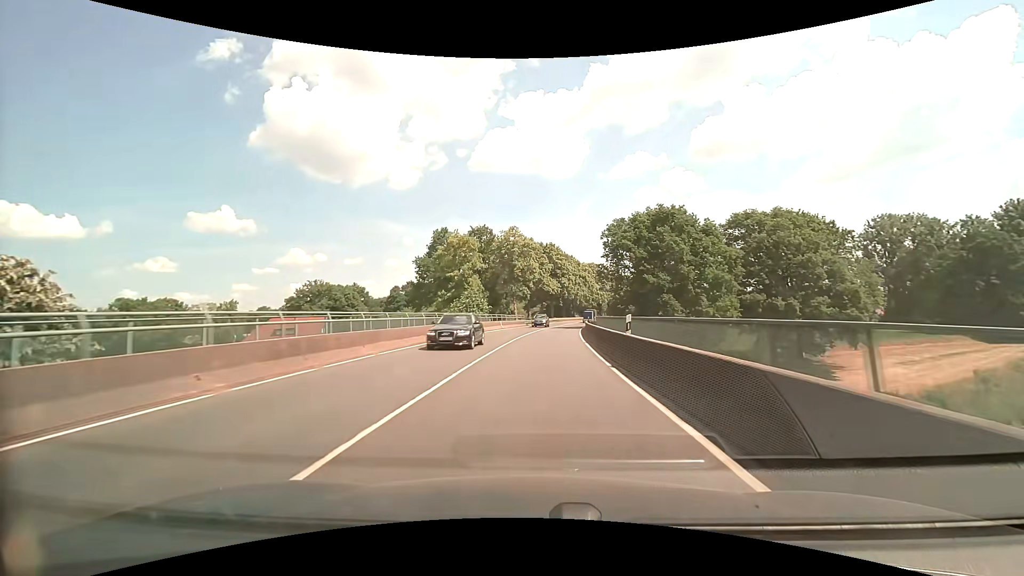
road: primary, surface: asphalt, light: Day
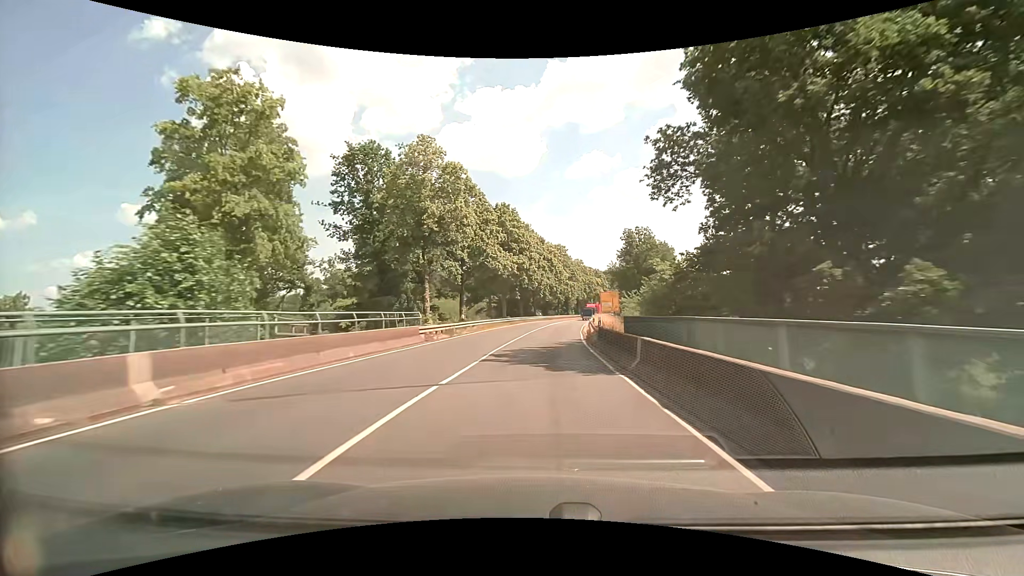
(+2.1, +43.1) m; +6°
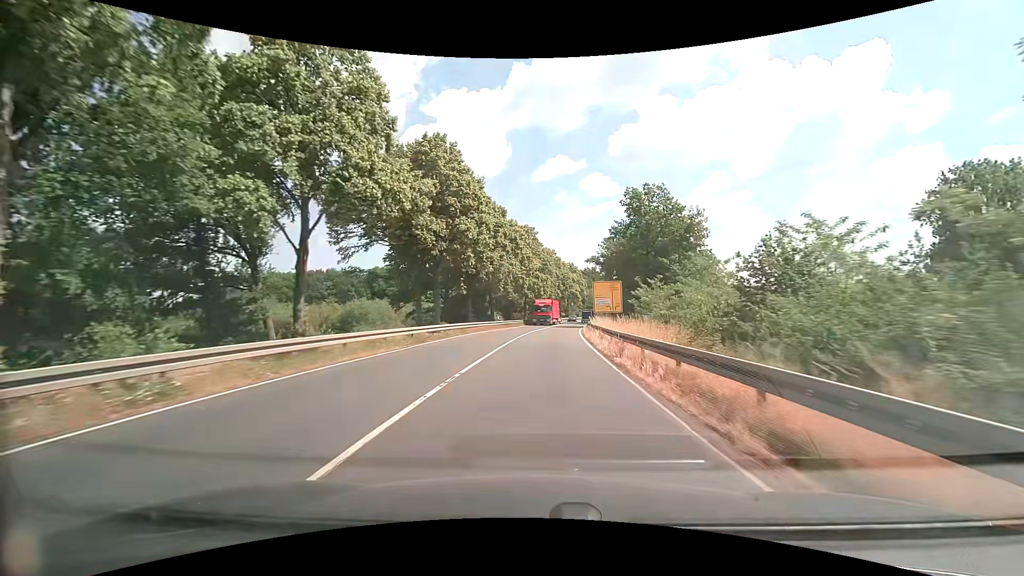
(+1.0, +32.5) m; +4°
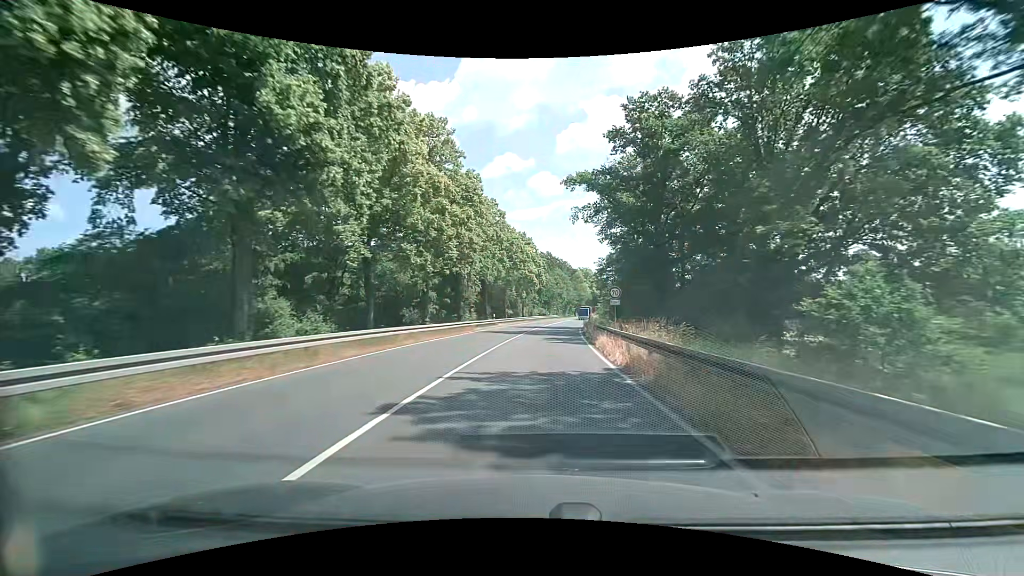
(+2.8, +53.8) m; +6°
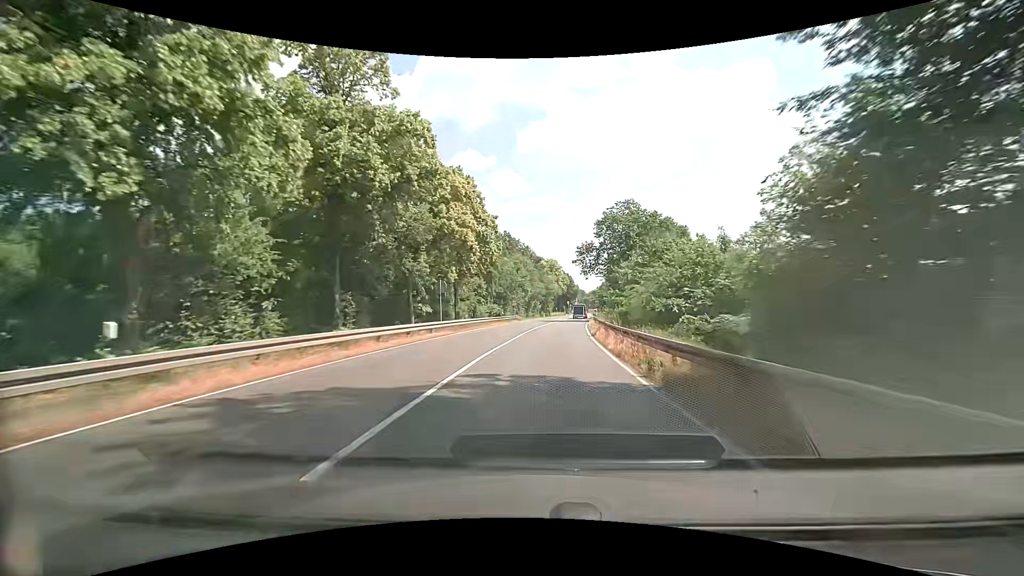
(+1.6, +42.3) m; +4°
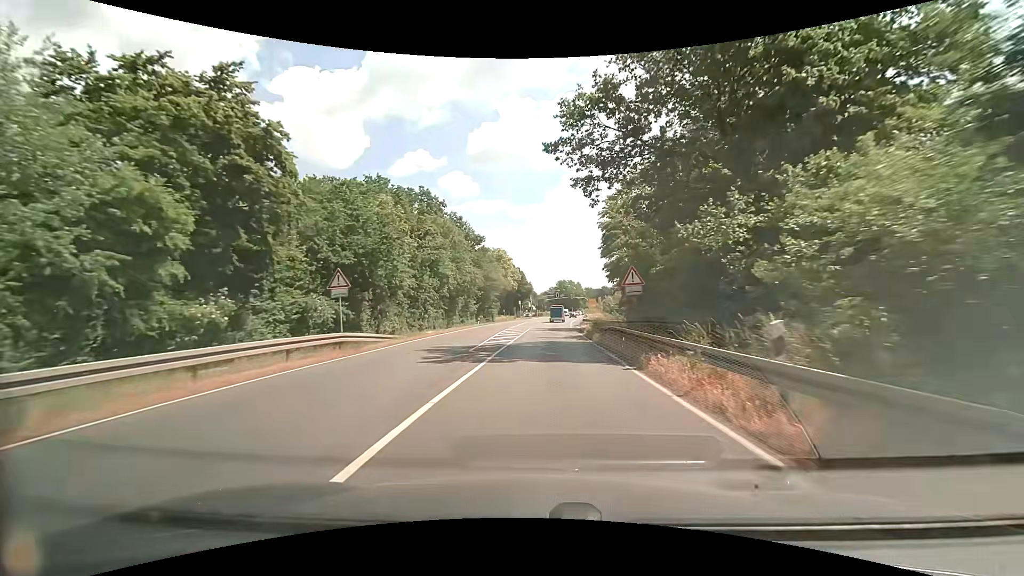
(+3.3, +48.6) m; +7°
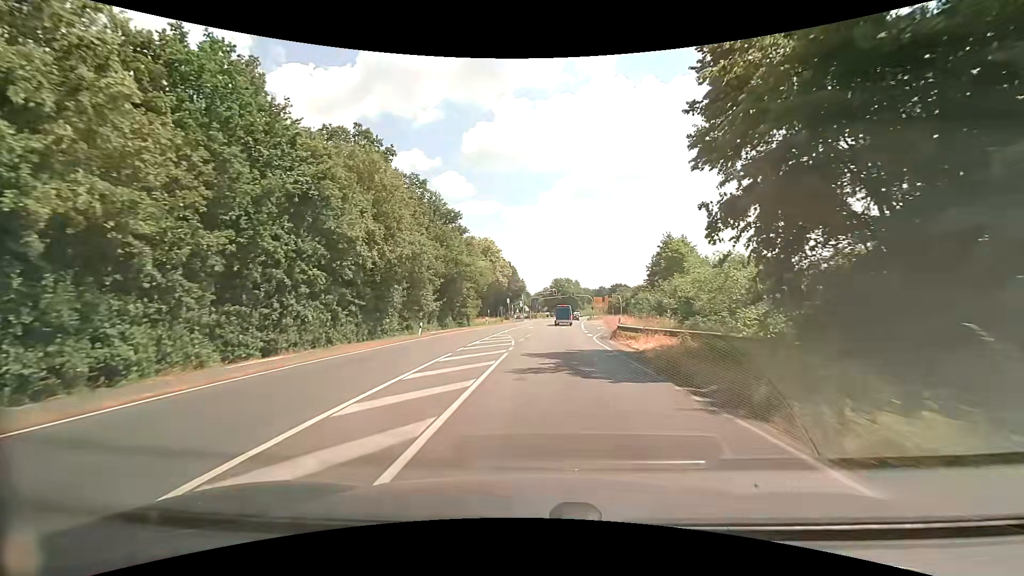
(+0.2, +27.3) m; +1°
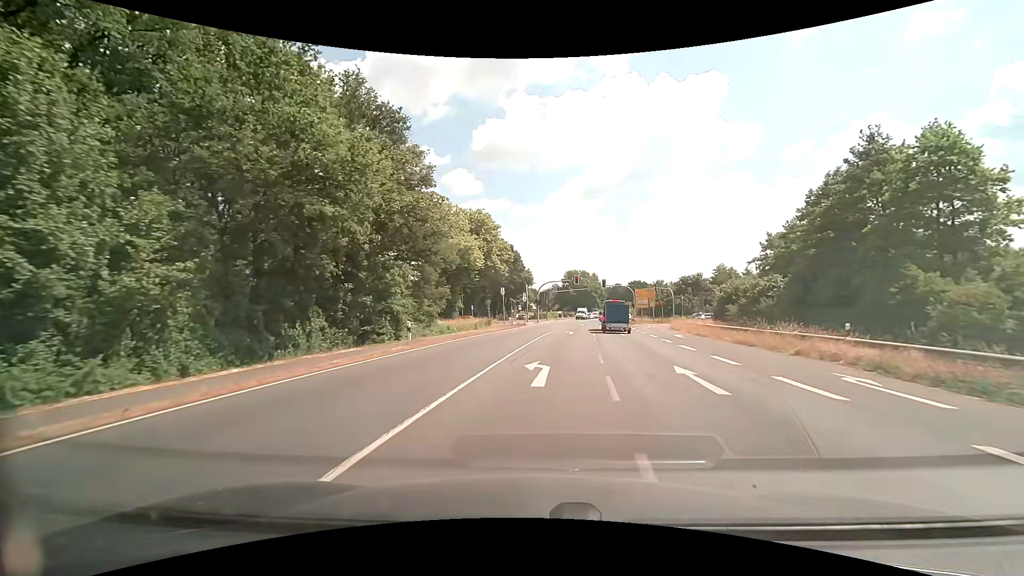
(-0.4, +40.6) m; -1°
(0, +10) (+1, +20) (+2, +30) (+3, +40) (+4, +50) (+5, +60) (+7, +70) (+7, +80) (+2, +88) (-8, +90) m
